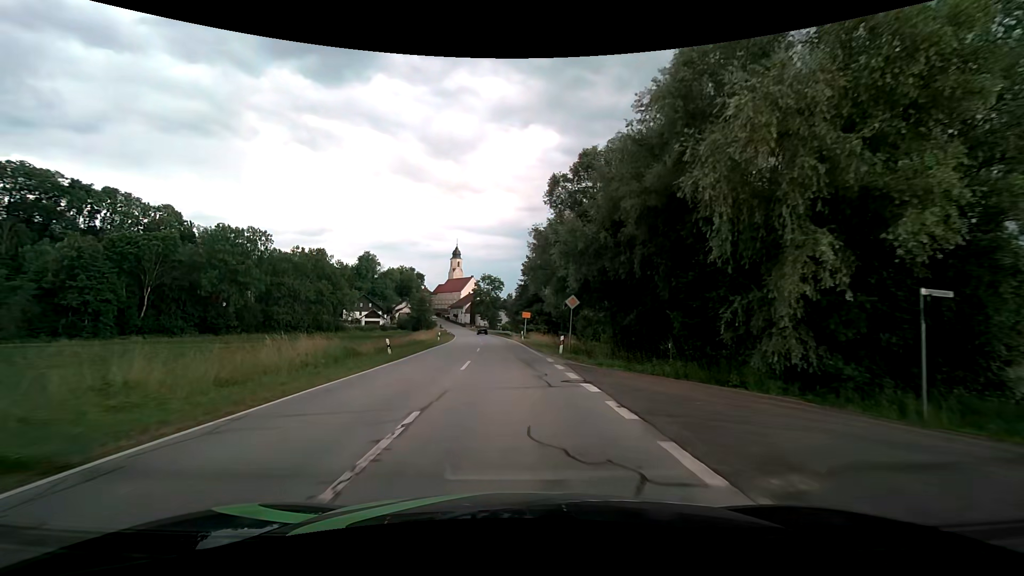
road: secondary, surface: asphalt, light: Day
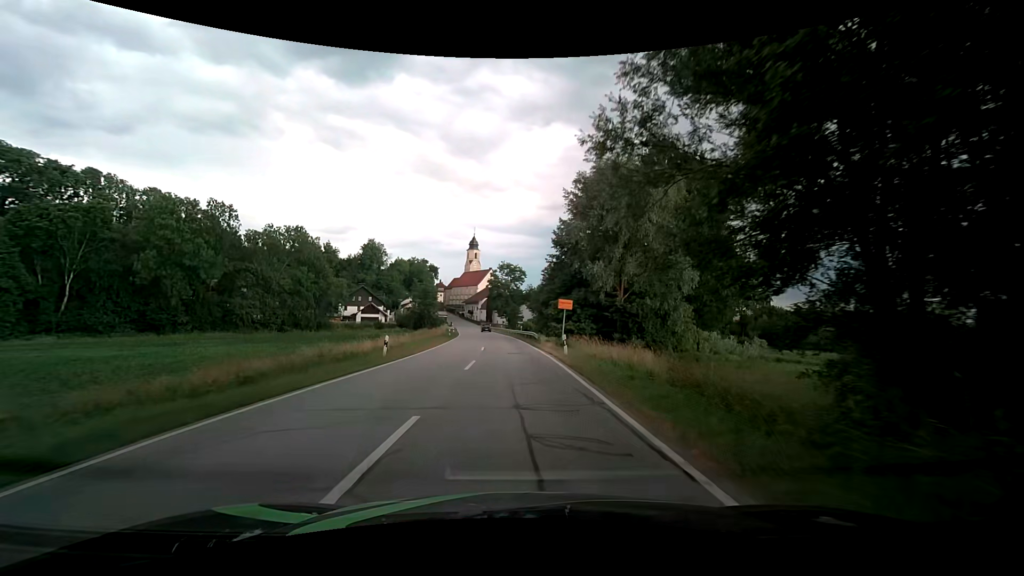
(-0.4, +24.6) m; -2°
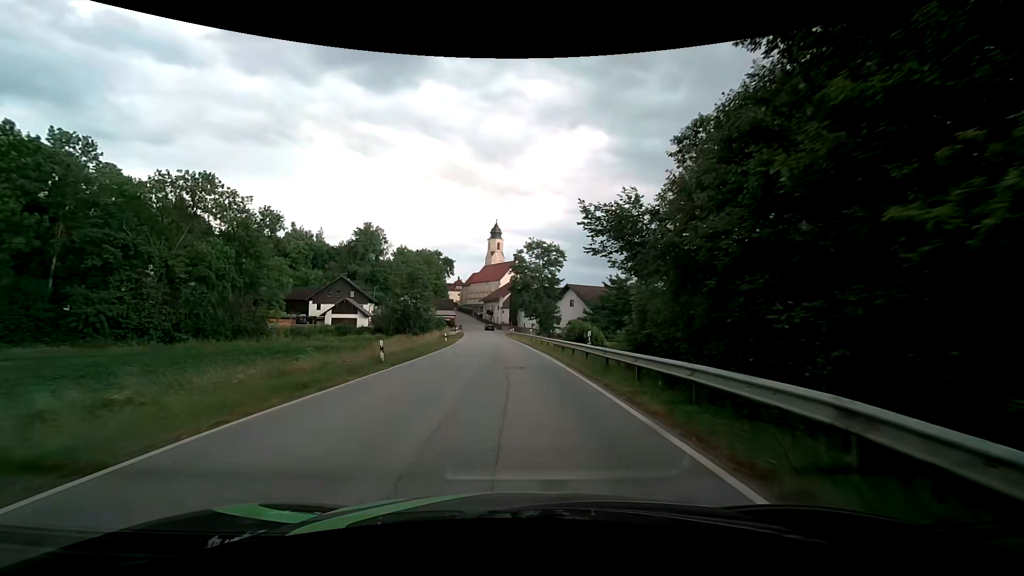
(-1.3, +38.3) m; -4°
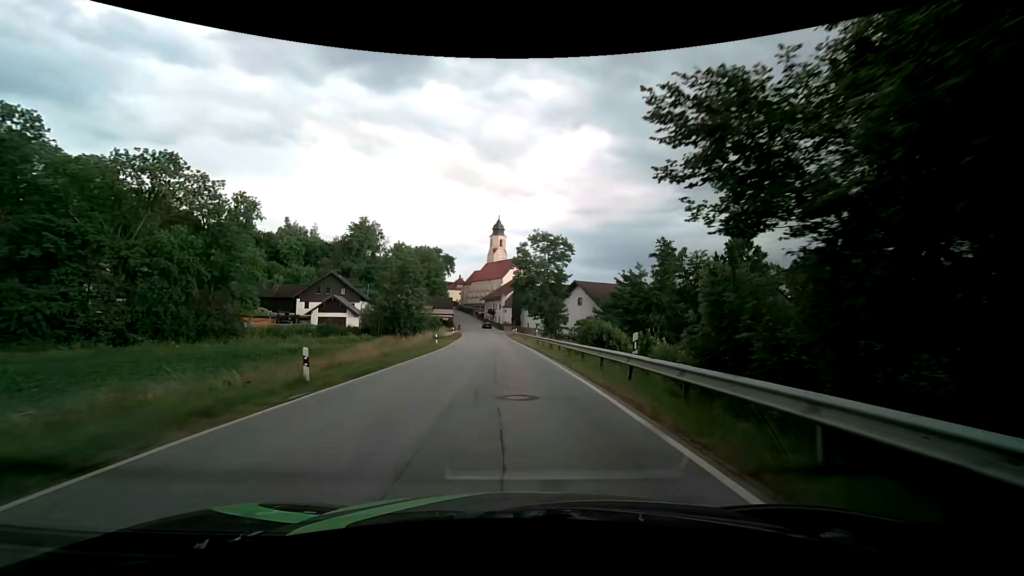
(0.0, +7.5) m; 0°
(0, +10) (0, +20) (0, +30) (-1, +40) (-1, +50) (-2, +60) (-3, +70) (-4, +80) (-5, +90) (-6, +100) m
